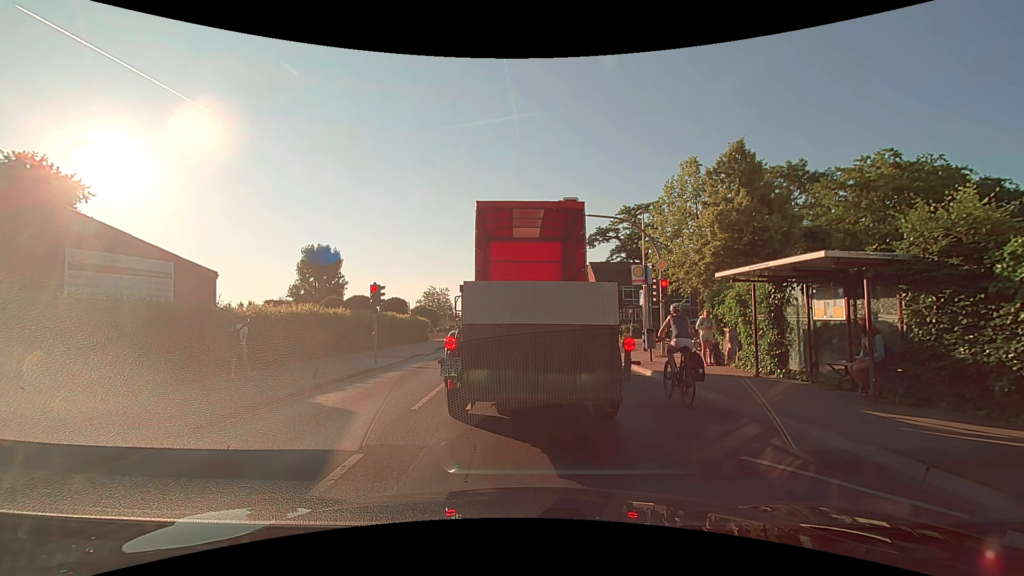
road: secondary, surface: asphalt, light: Day
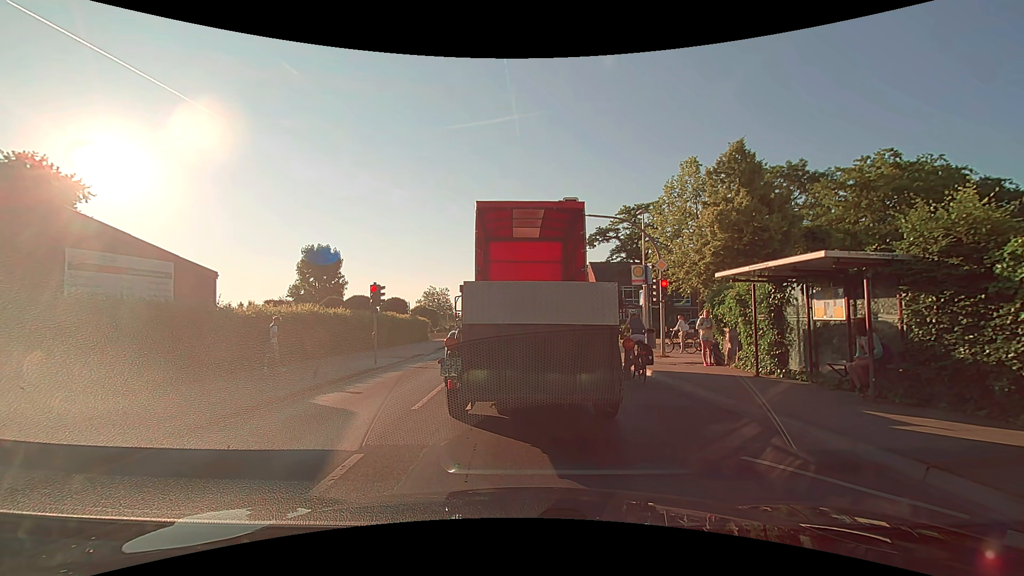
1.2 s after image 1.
(0.0, 0.0) m; 0°
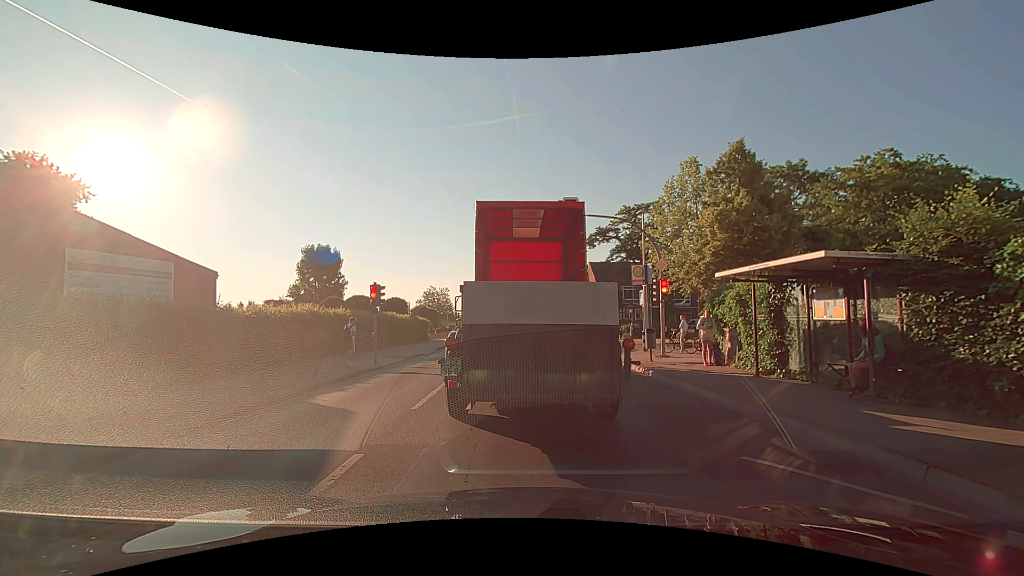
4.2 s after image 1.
(0.0, 0.0) m; 0°
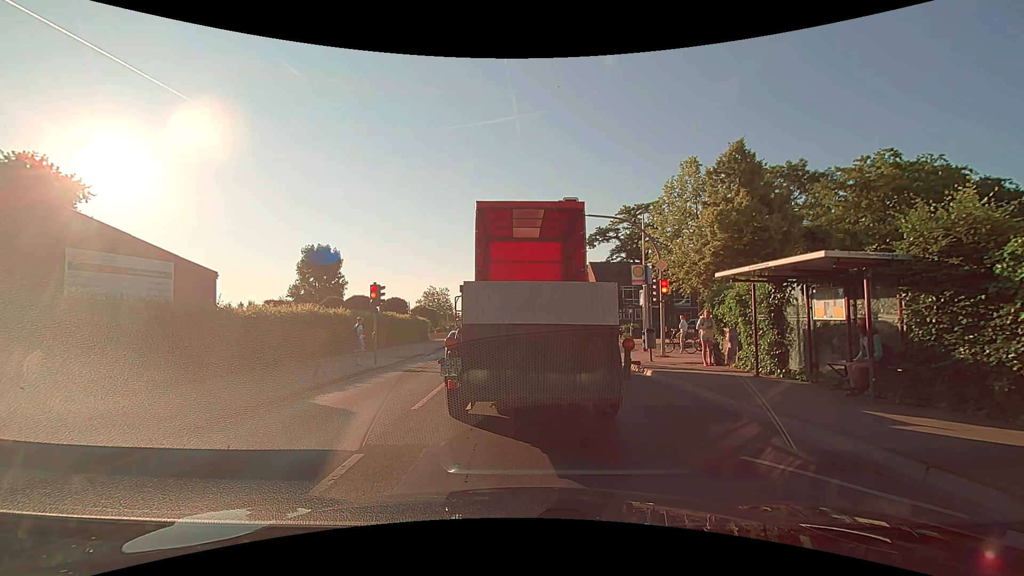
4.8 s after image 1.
(0.0, 0.0) m; 0°
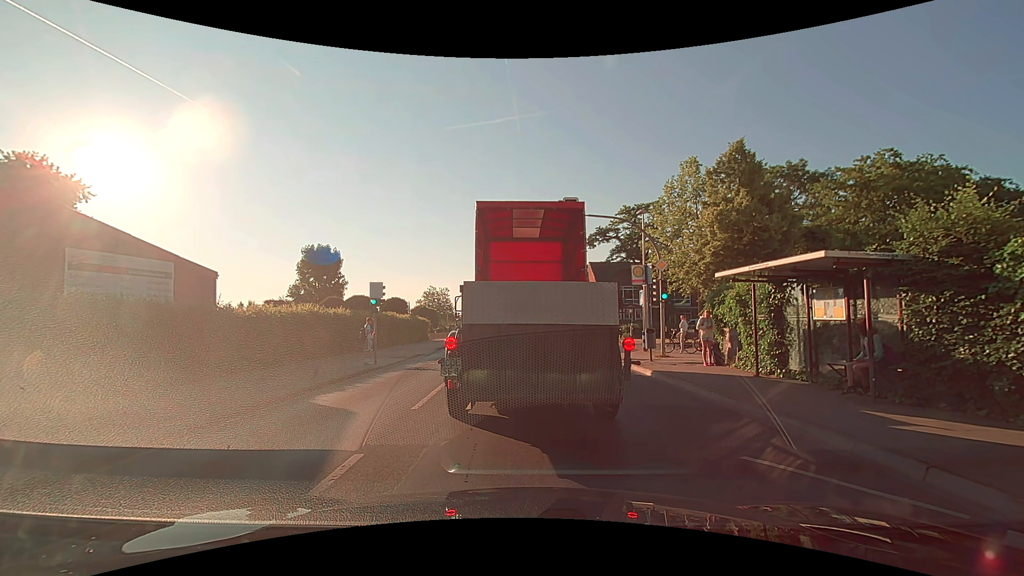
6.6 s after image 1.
(0.0, 0.0) m; 0°
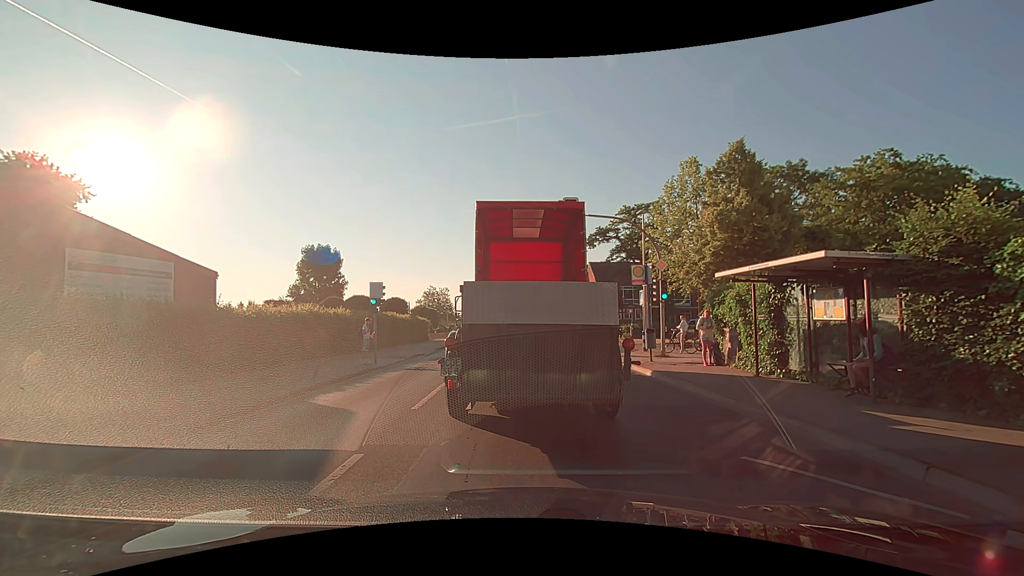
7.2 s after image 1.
(0.0, 0.0) m; 0°
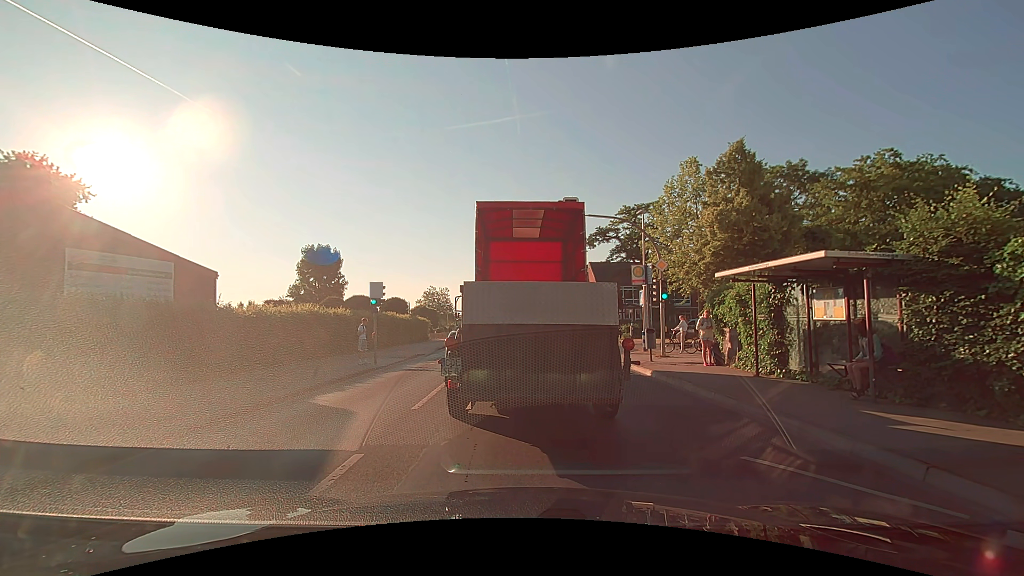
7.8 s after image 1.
(0.0, 0.0) m; 0°
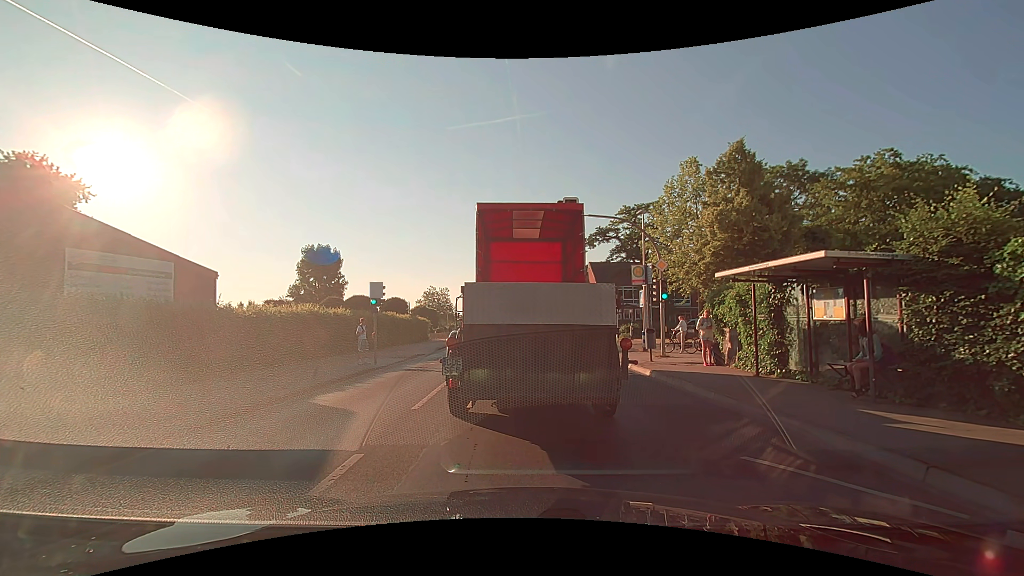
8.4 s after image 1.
(0.0, 0.0) m; 0°
